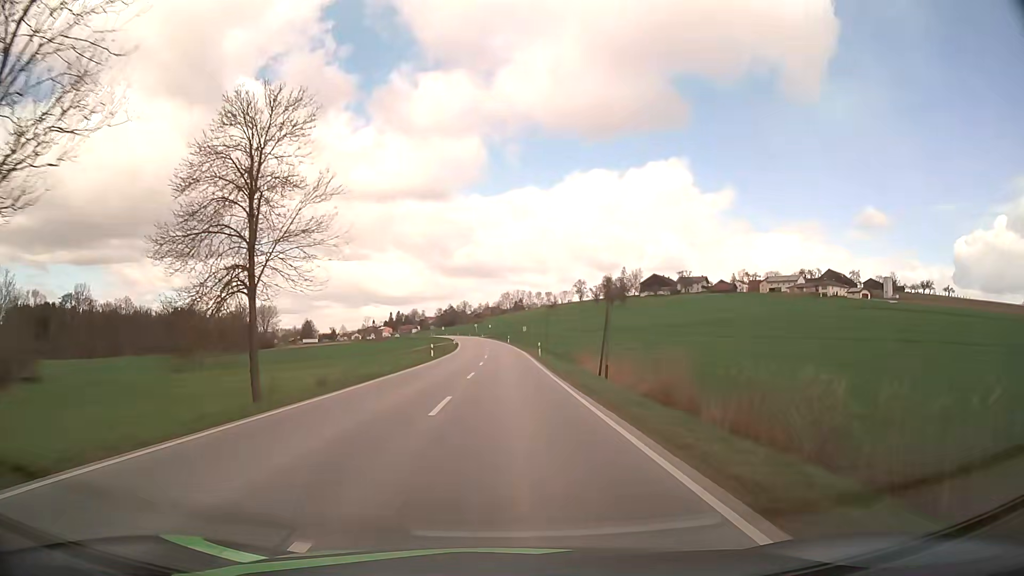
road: secondary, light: Day
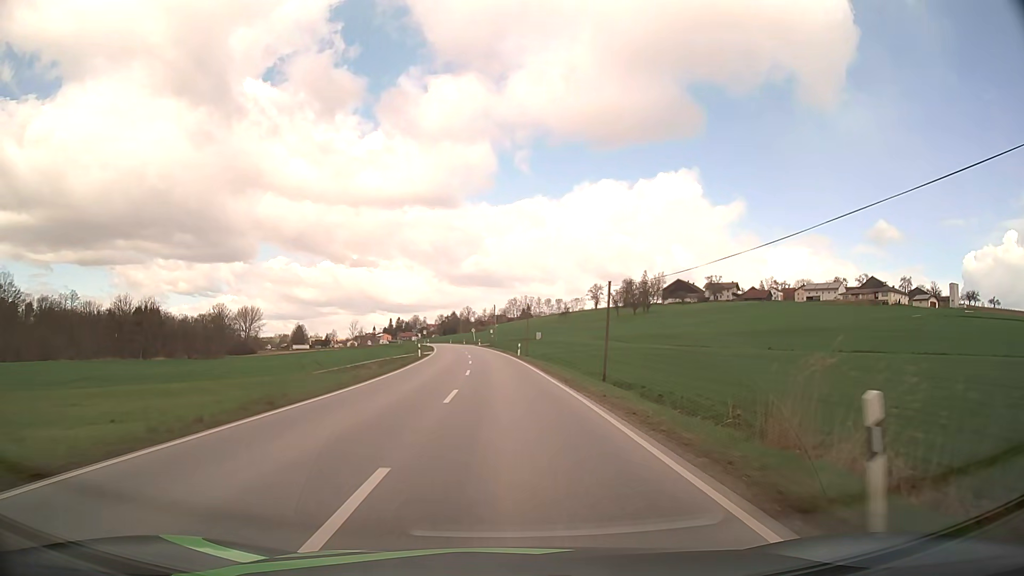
(-0.1, +45.3) m; 0°
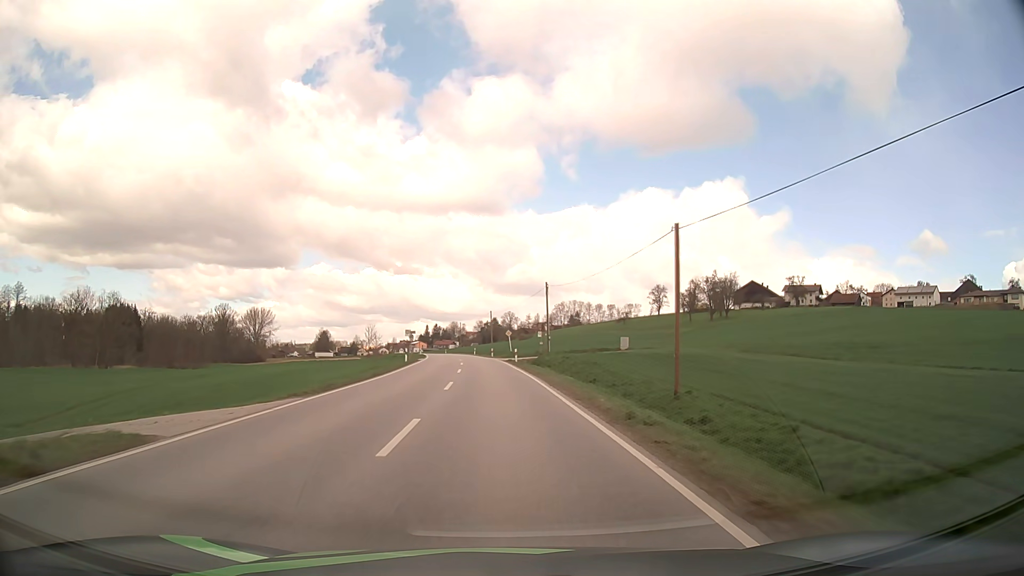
(-1.5, +55.3) m; -4°
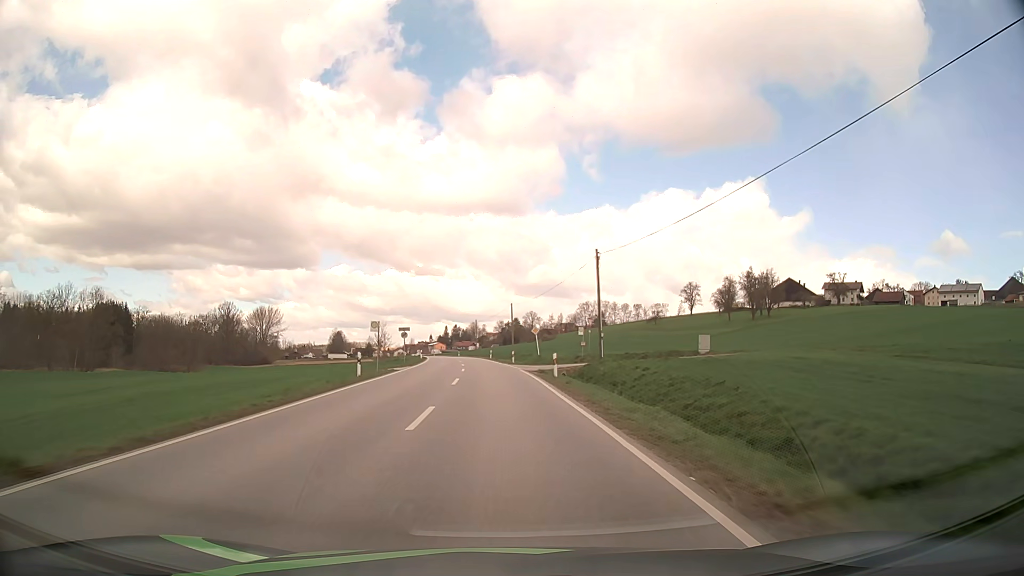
(-0.3, +21.6) m; -2°
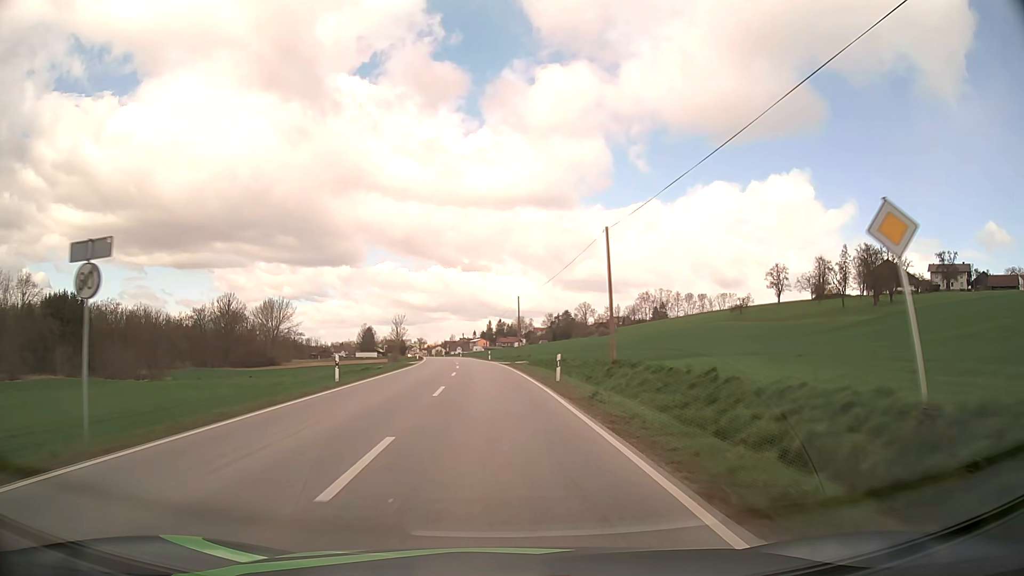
(-1.6, +53.2) m; -4°
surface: asphalt
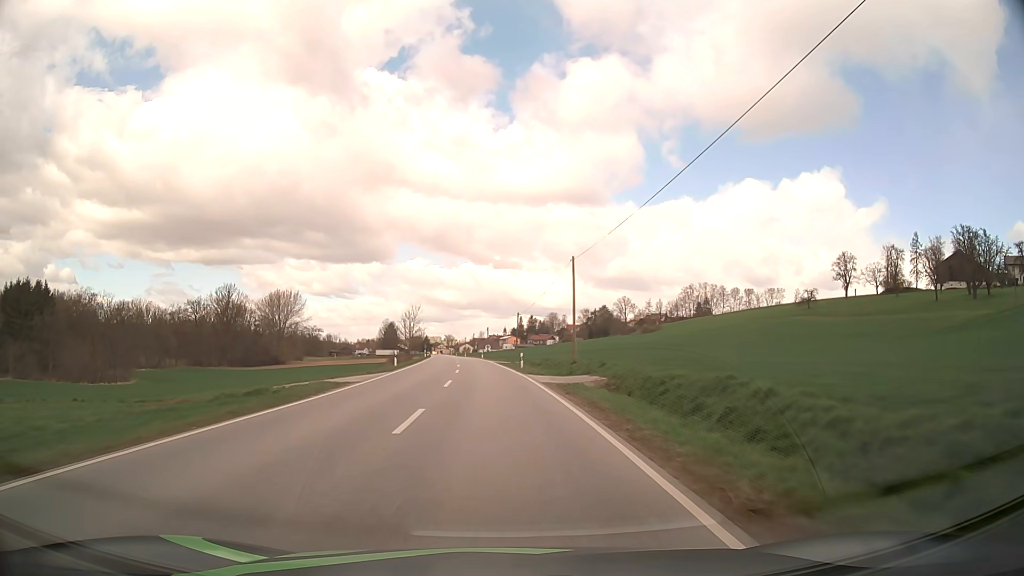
(-0.7, +31.7) m; -3°
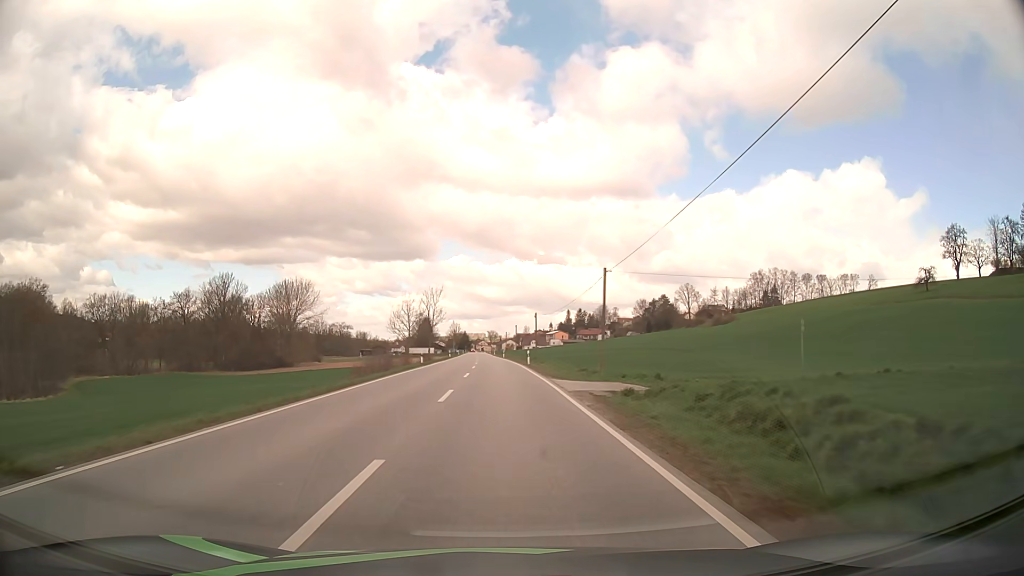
(-1.4, +42.9) m; -4°
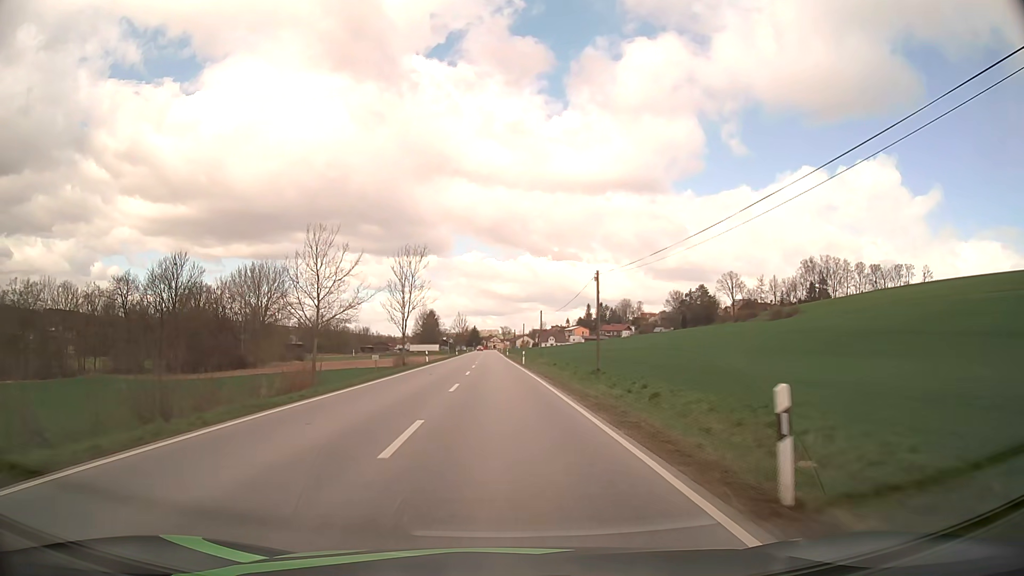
(-0.6, +44.1) m; -1°
(0, +10) (0, +20) (0, +30) (0, +40) (0, +50) (-1, +60) (-1, +70) (-1, +80) (-1, +90) (-2, +100) m
